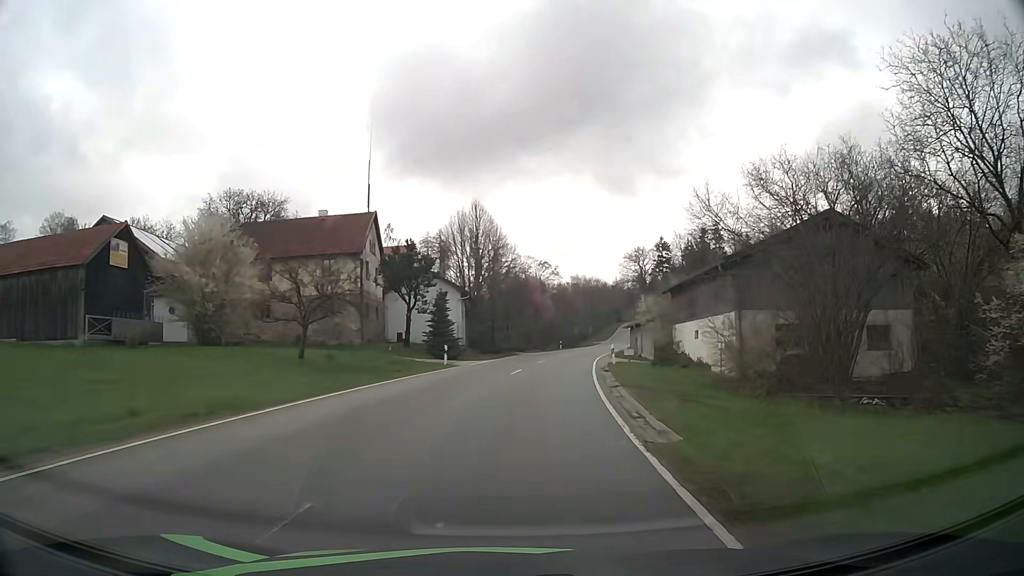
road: tertiary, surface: asphalt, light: Day
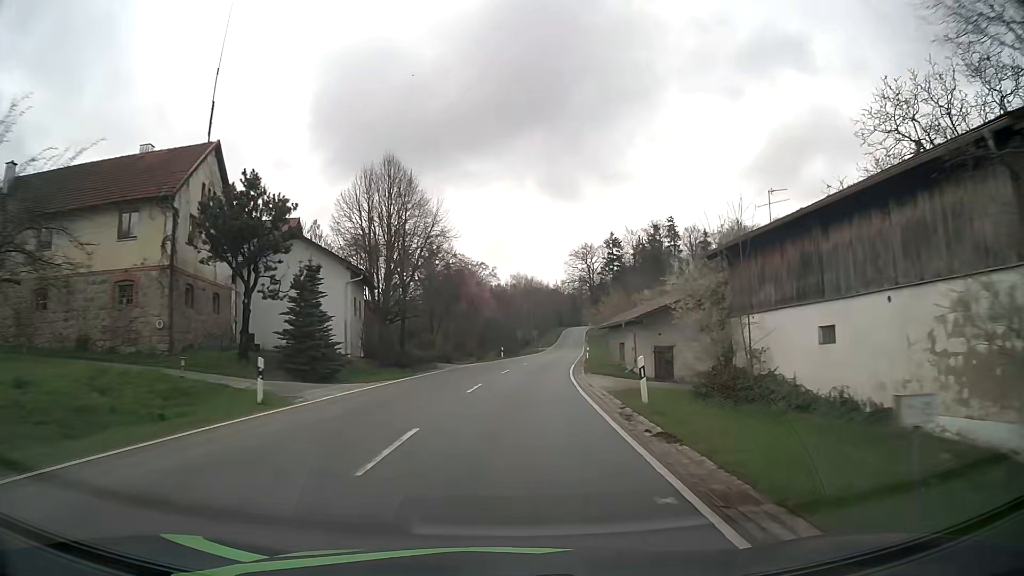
(+0.9, +18.6) m; +5°
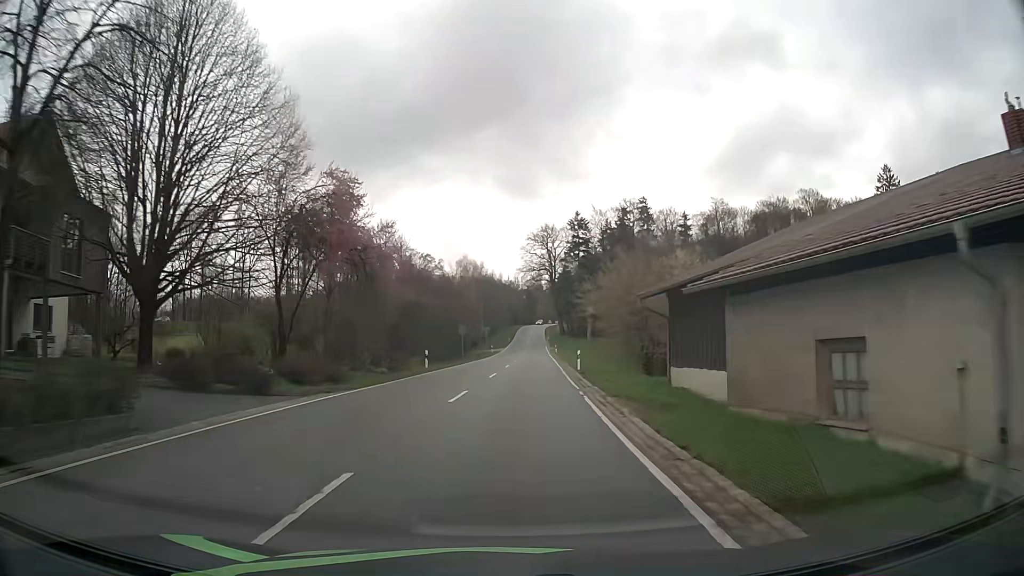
(+1.2, +27.6) m; +5°
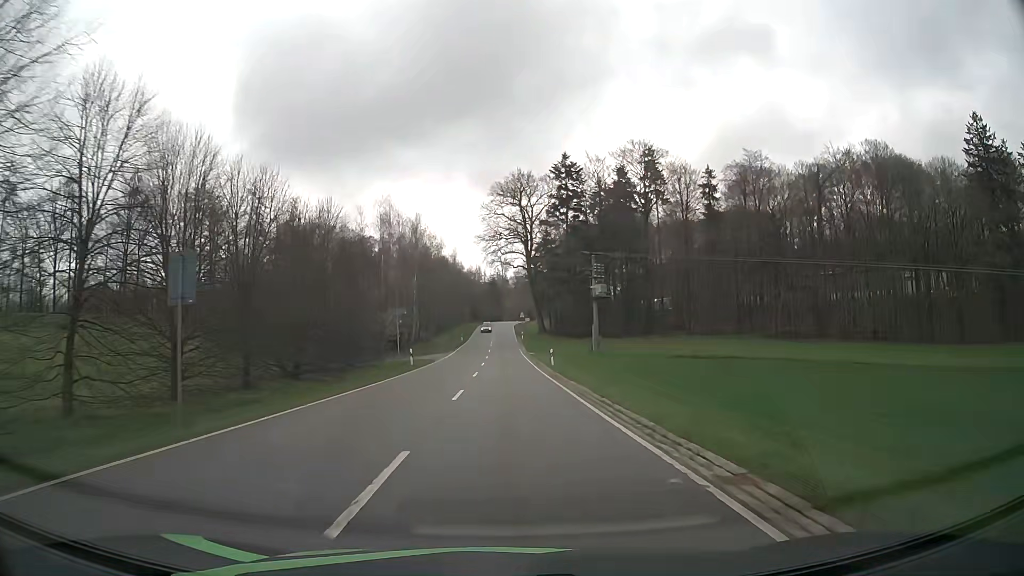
(+1.2, +46.9) m; +3°
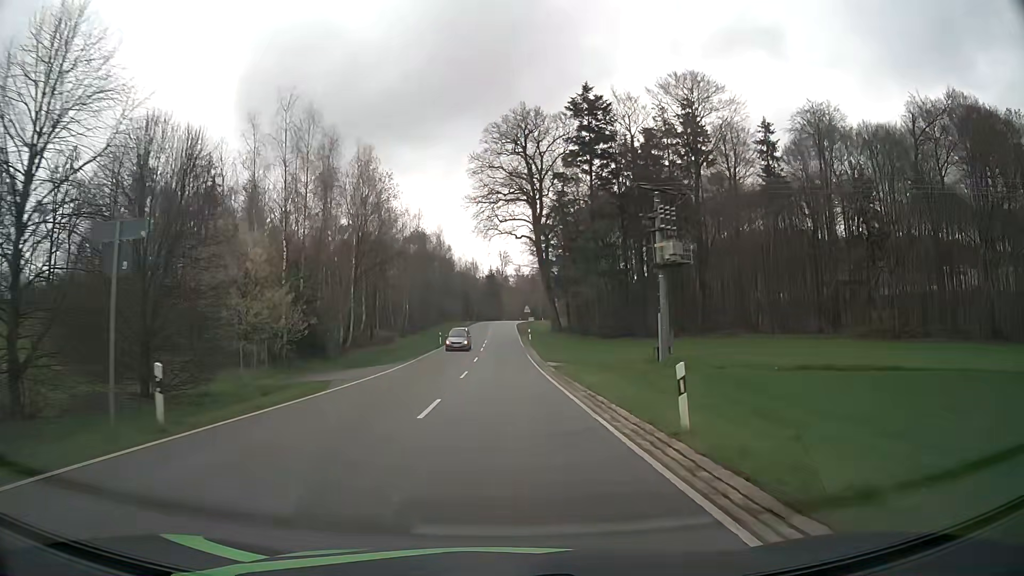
(0.0, +29.1) m; 0°
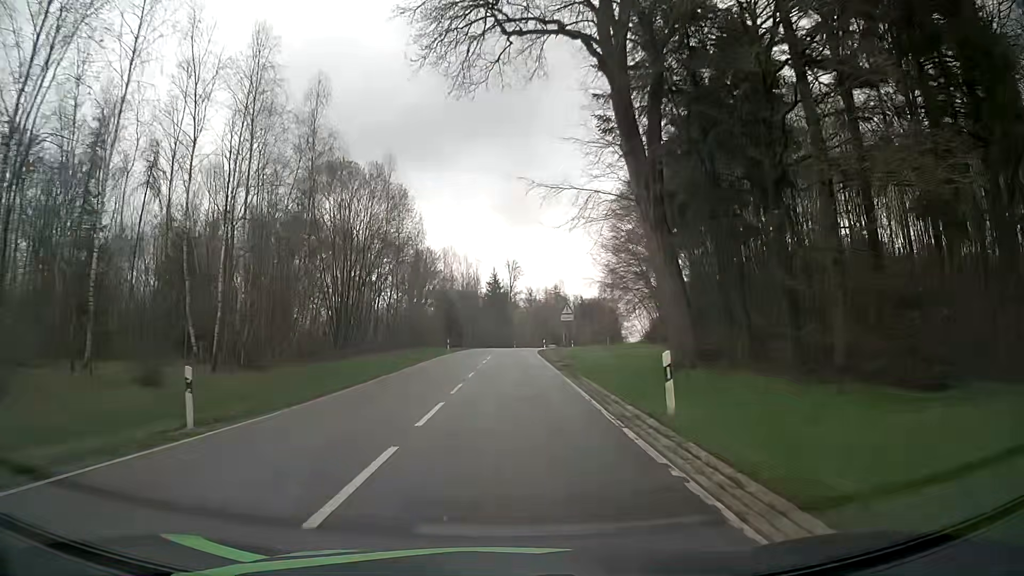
(-0.4, +49.3) m; -1°
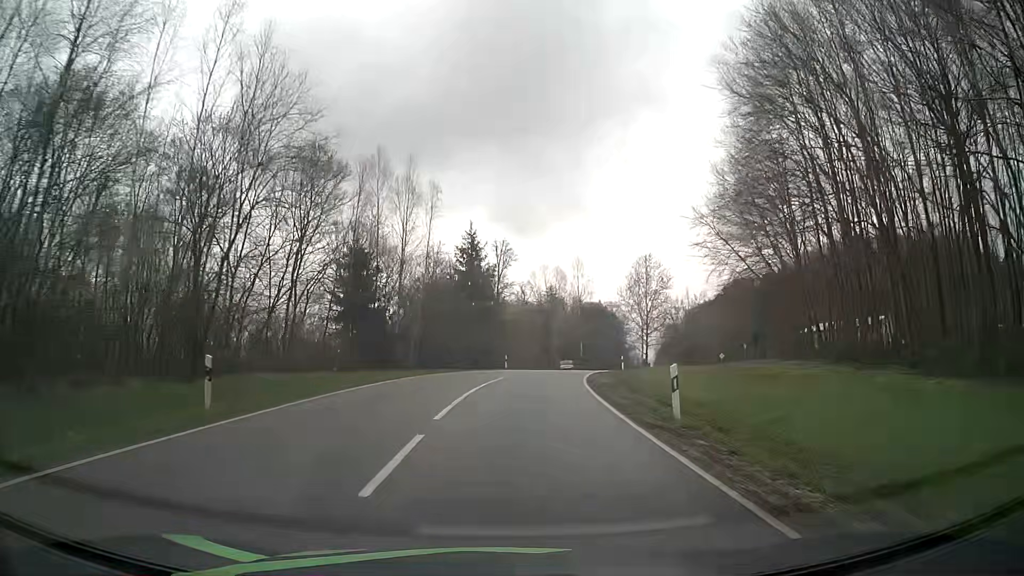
(+0.2, +47.1) m; +1°
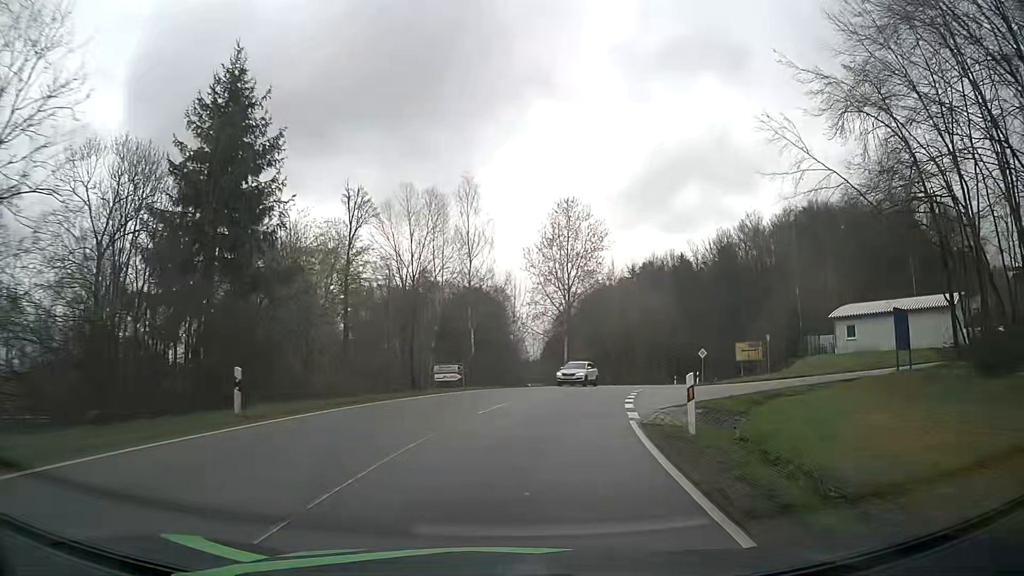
(+2.6, +35.6) m; +10°
(0, +10) (+2, +20) (+4, +30) (+6, +39) (+10, +49) (+14, +58) (+19, +66) (+25, +75) (+30, +83) (+35, +91) m
